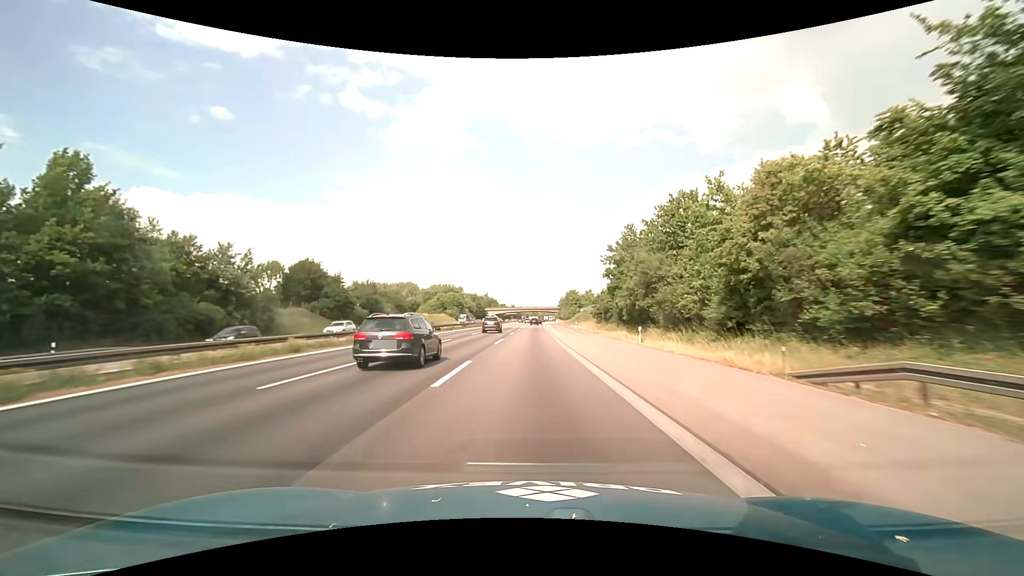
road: motorway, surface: asphalt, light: Day
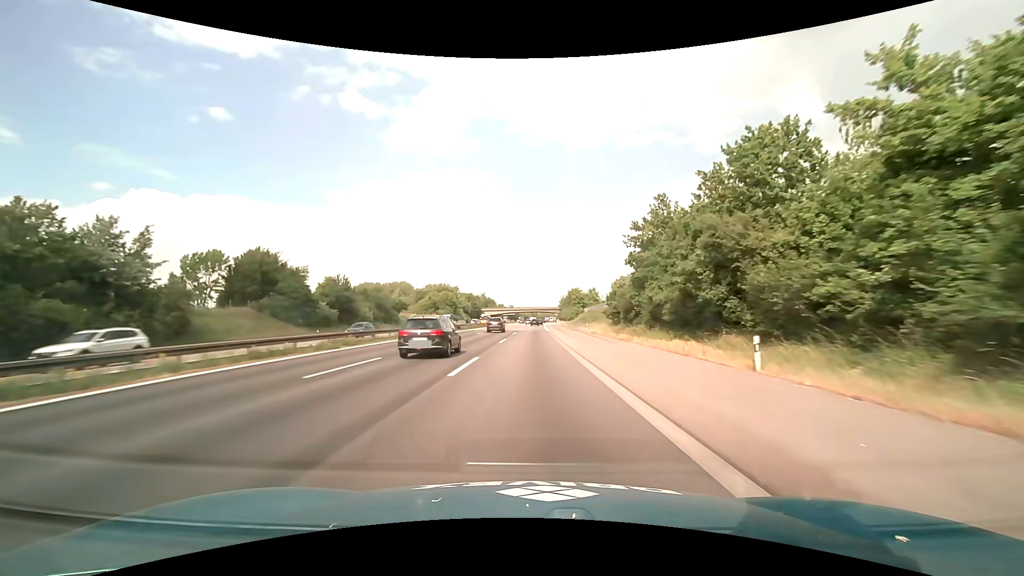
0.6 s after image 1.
(0.0, +15.8) m; 0°
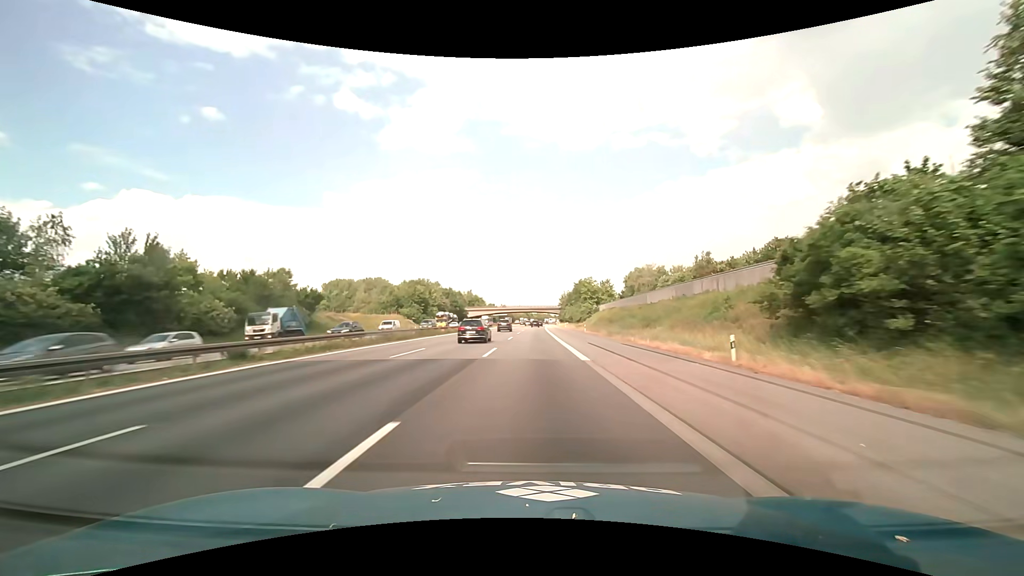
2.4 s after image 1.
(+0.2, +47.3) m; +1°
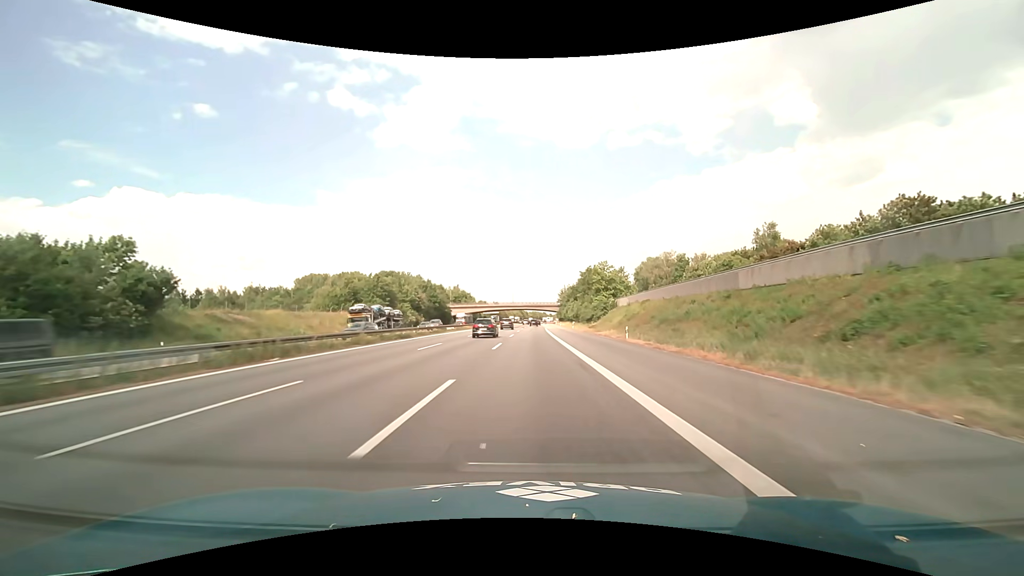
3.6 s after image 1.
(+0.1, +31.5) m; 0°
(0, +10) (0, +20) (0, +30) (0, +40) (0, +50) (+1, +60) (+1, +70) (+1, +80) (+1, +90) (+1, +100) m
